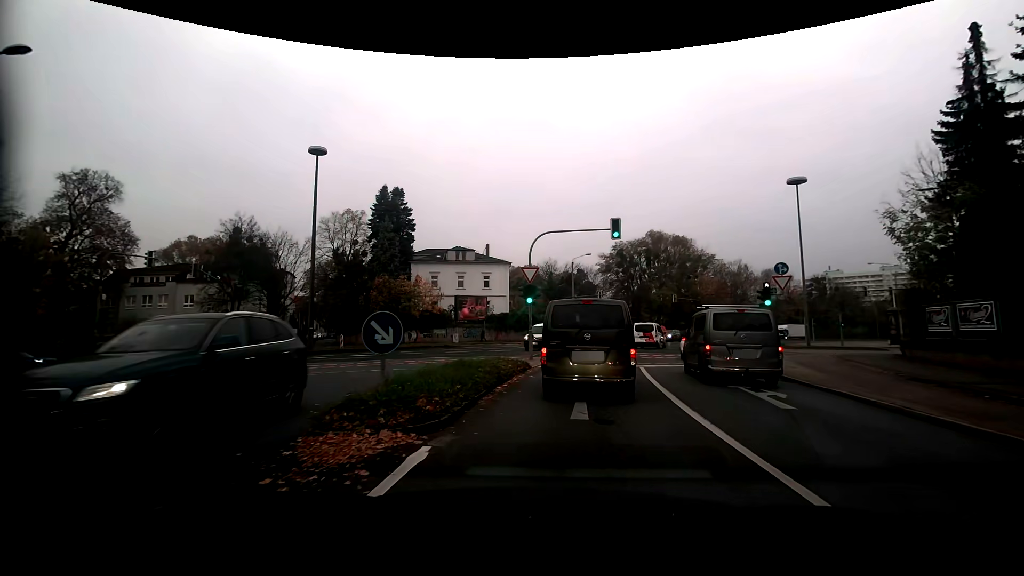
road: tertiary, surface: asphalt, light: Day
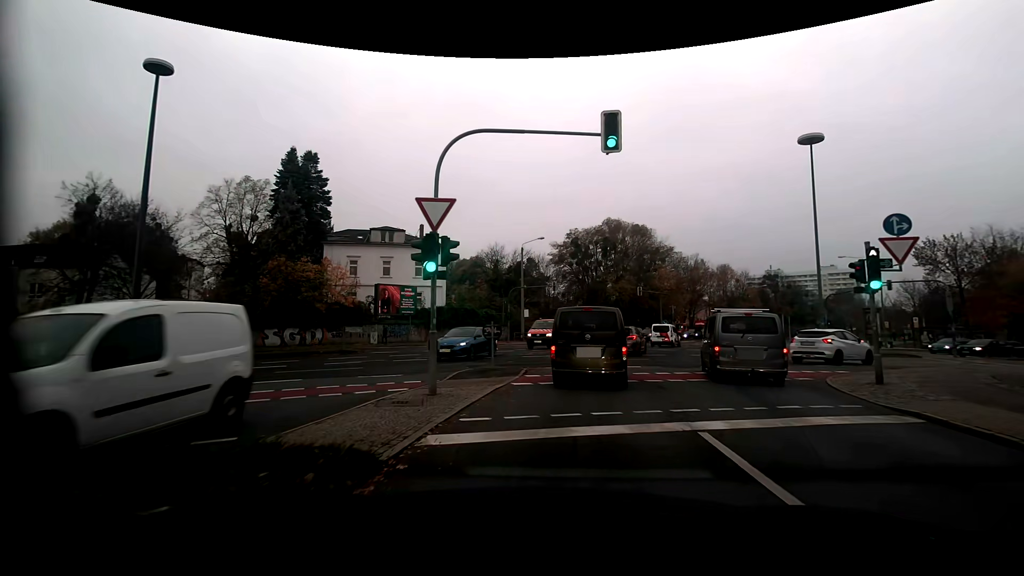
(+0.5, +11.5) m; +6°
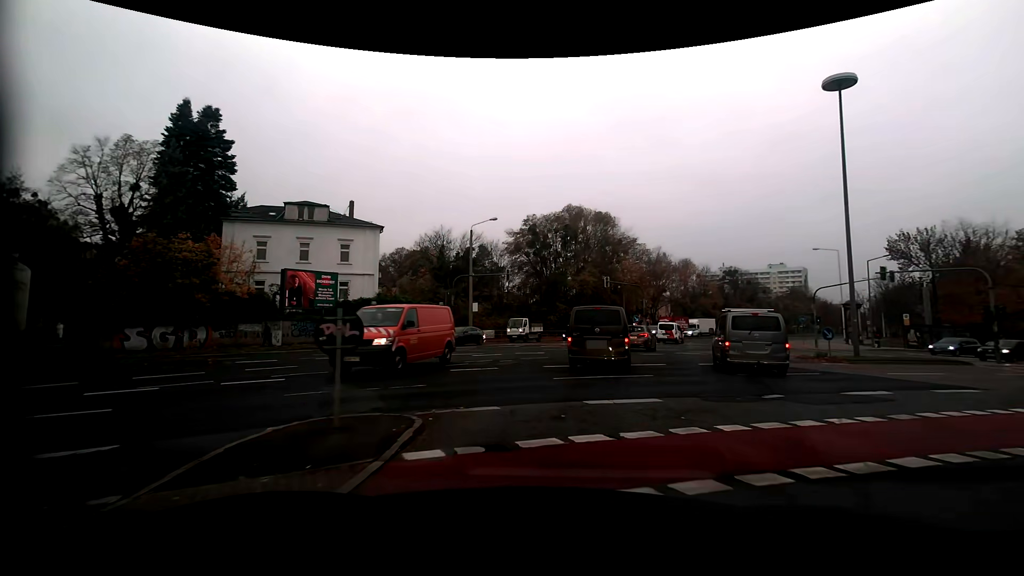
(+0.4, +9.0) m; +5°
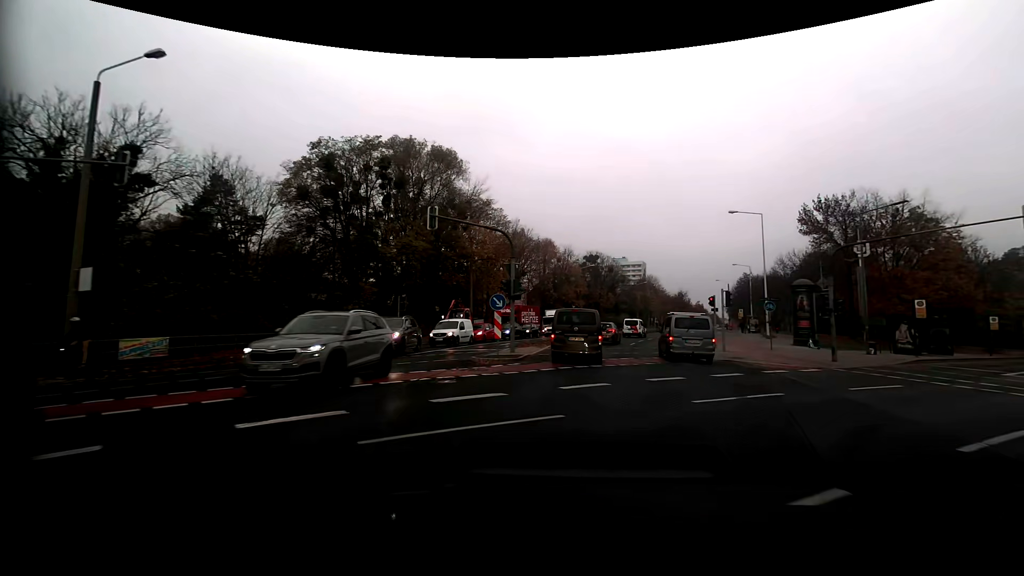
(+4.4, +28.5) m; +17°
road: secondary
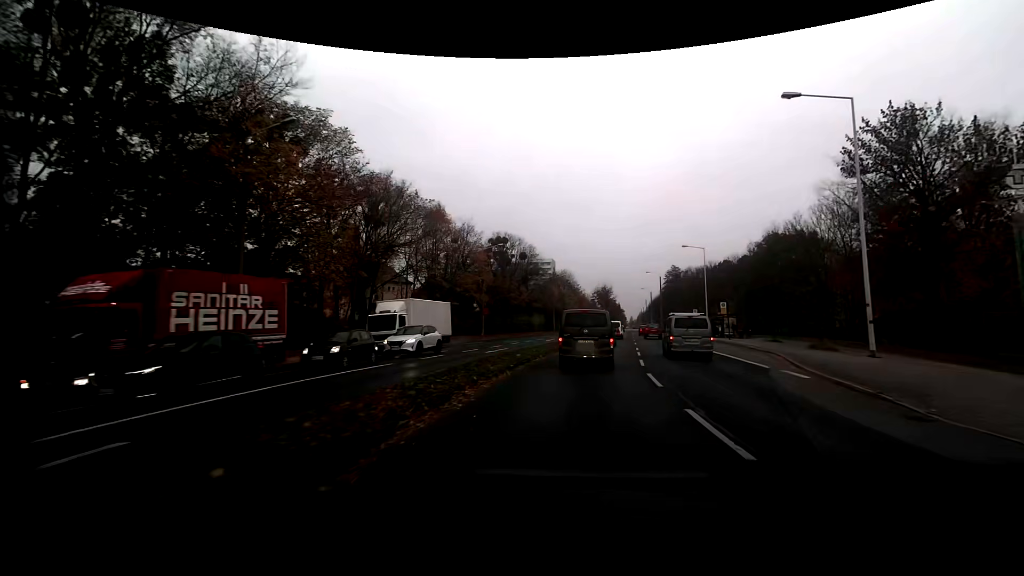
(+2.4, +28.7) m; +10°
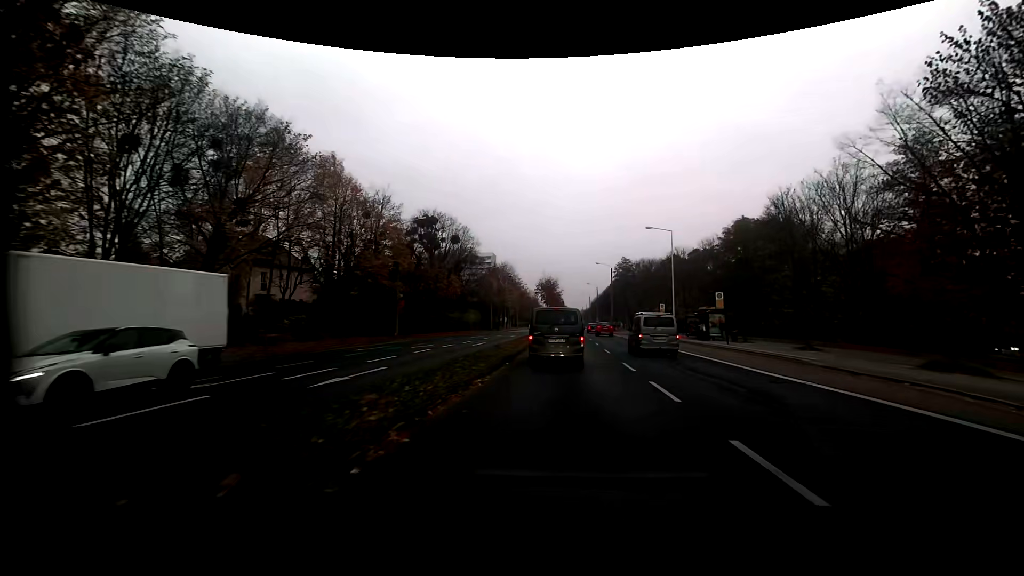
(+0.9, +14.5) m; +7°
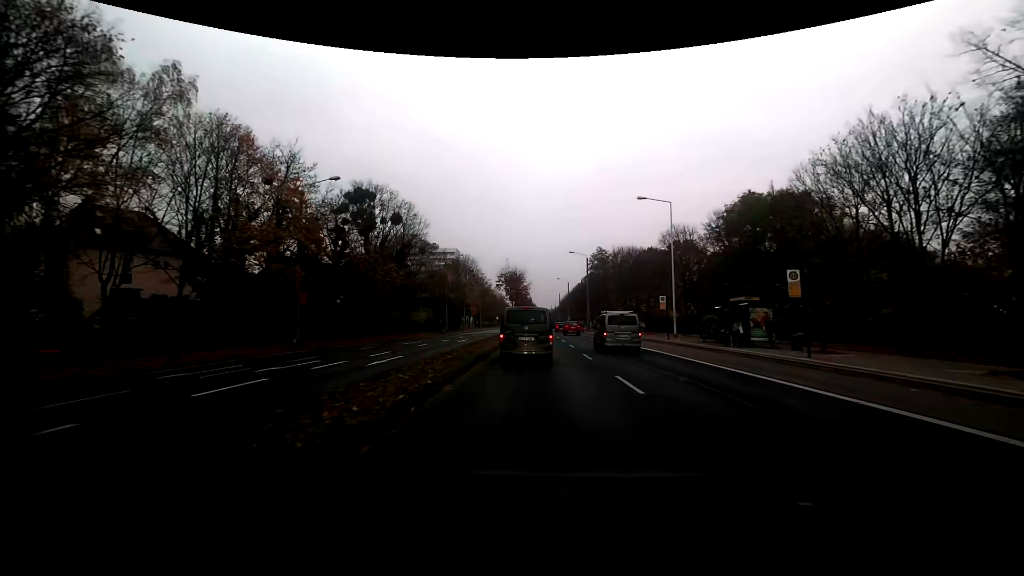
(+0.6, +14.2) m; +4°
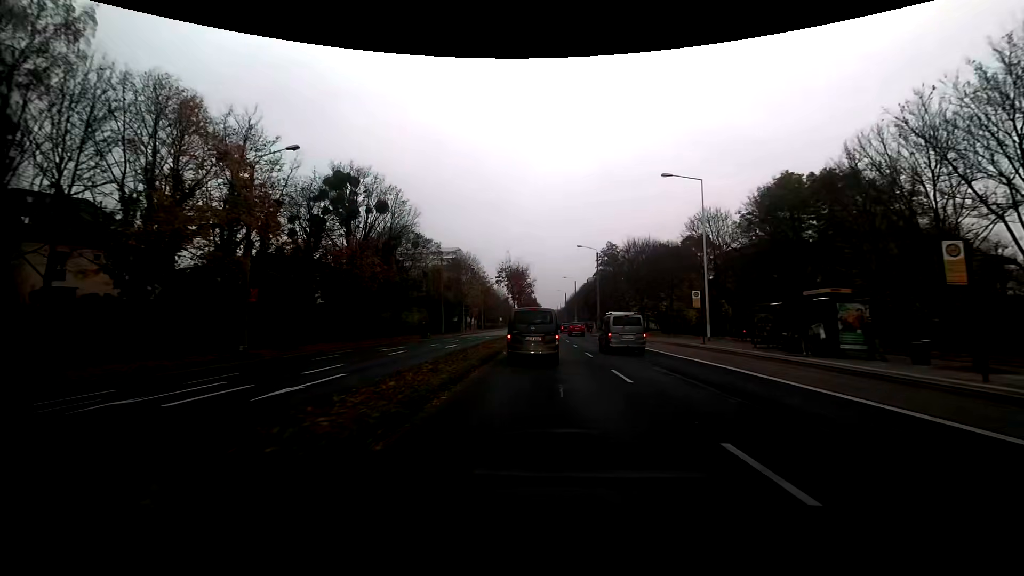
(-0.1, +7.2) m; -1°
